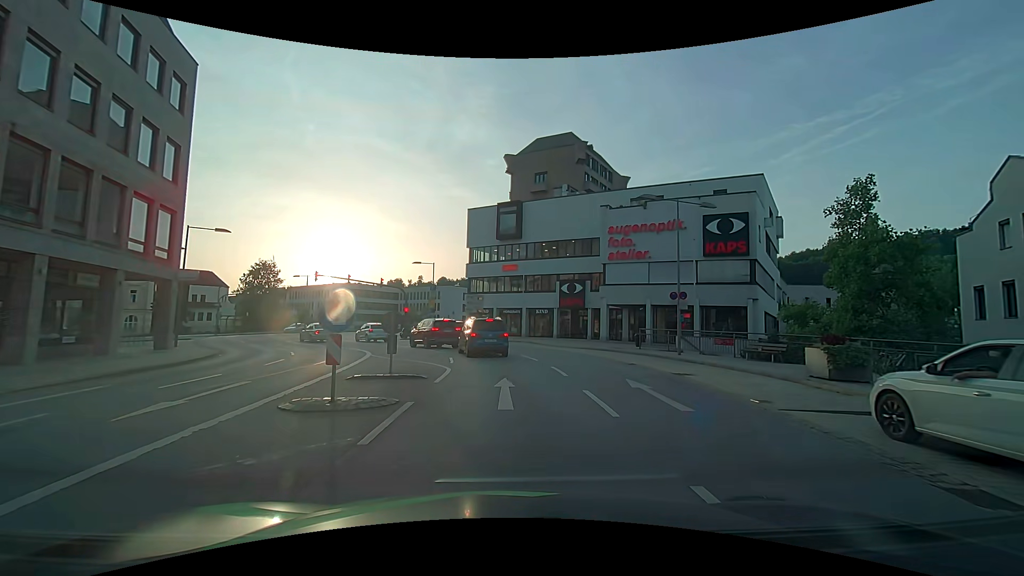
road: primary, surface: asphalt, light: Day
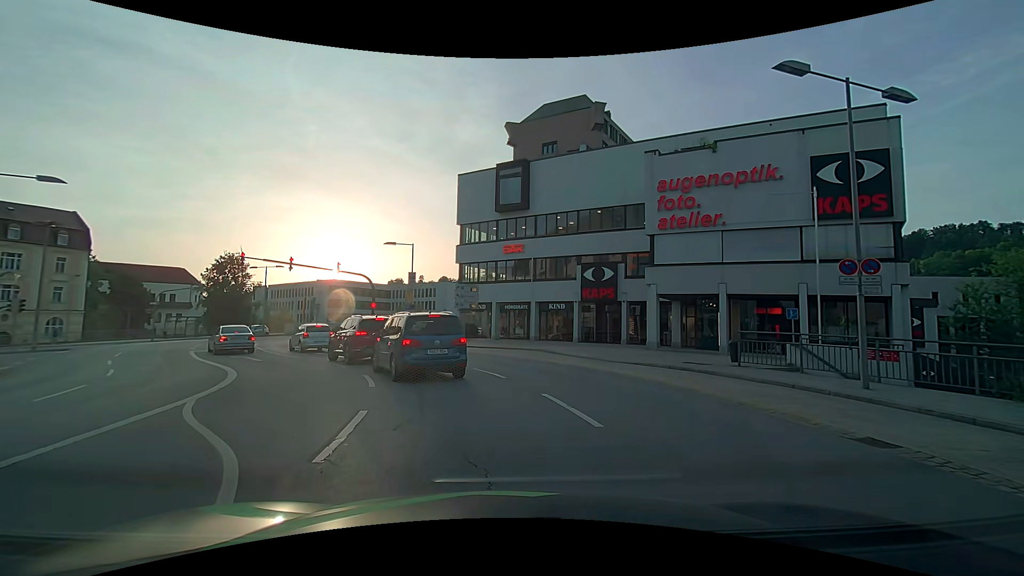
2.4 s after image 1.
(0.0, +12.3) m; 0°
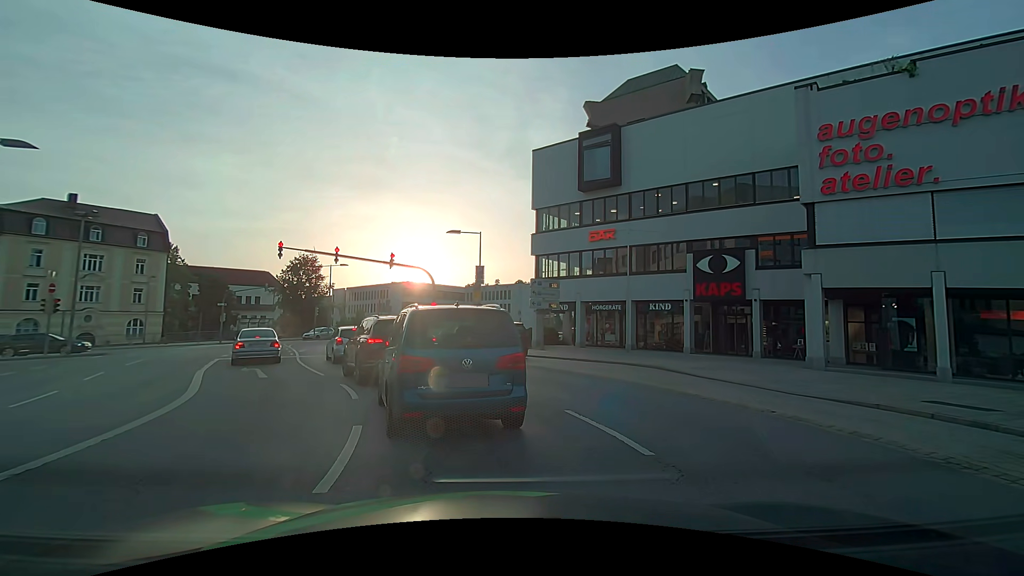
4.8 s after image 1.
(-0.5, +6.7) m; -9°
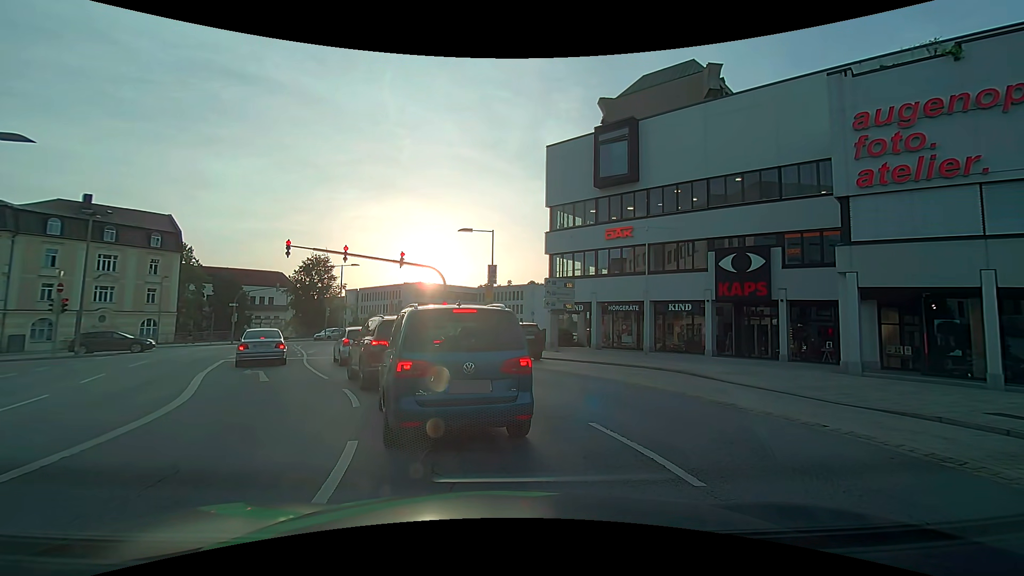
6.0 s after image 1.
(0.0, +0.8) m; 0°
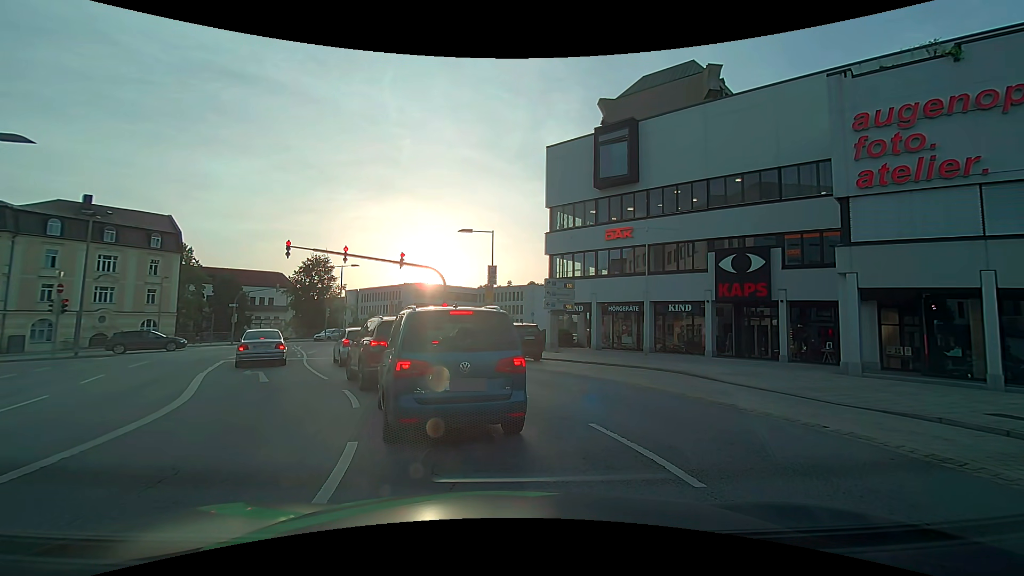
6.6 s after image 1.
(0.0, 0.0) m; 0°
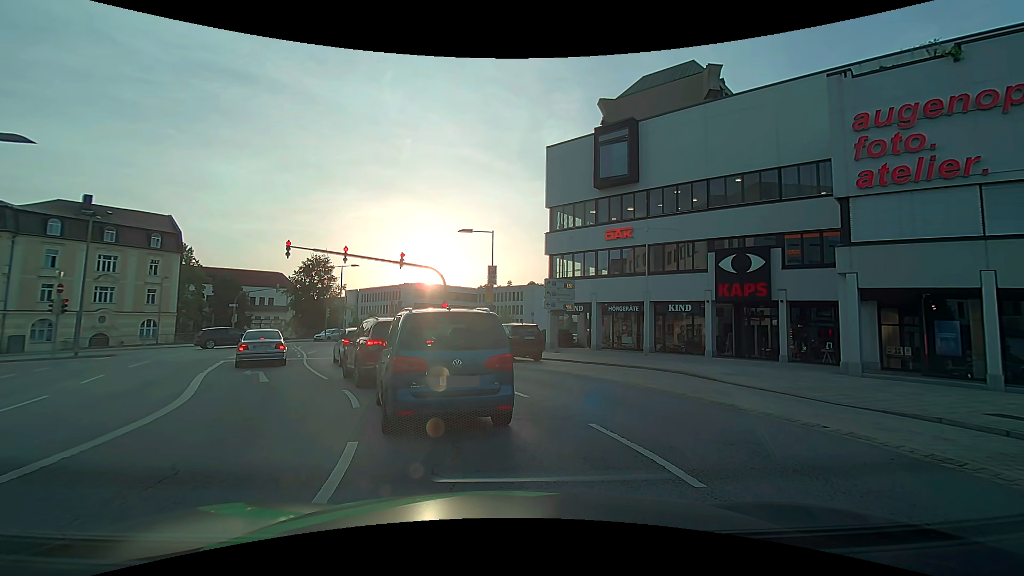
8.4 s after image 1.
(0.0, 0.0) m; 0°
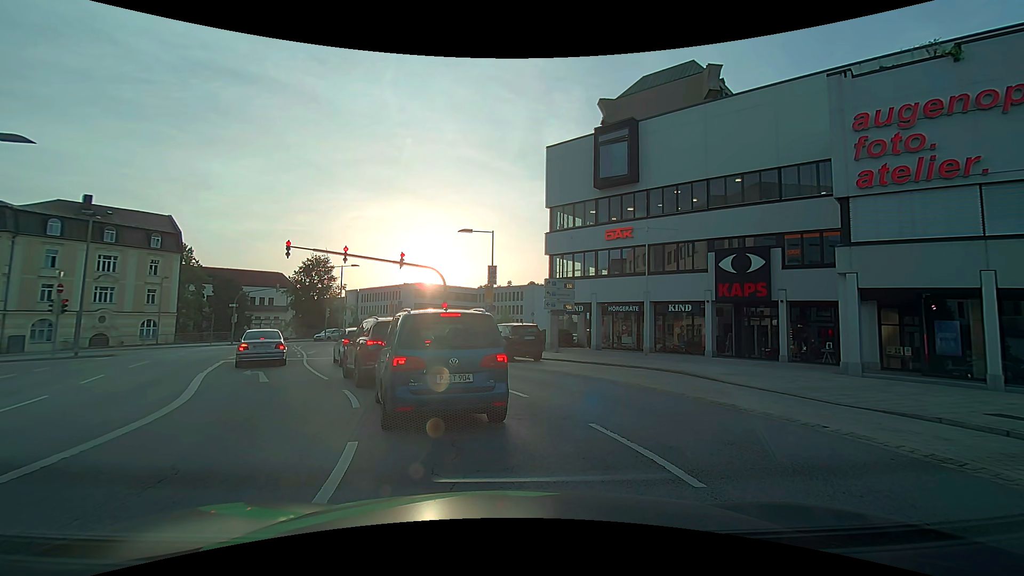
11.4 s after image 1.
(0.0, 0.0) m; 0°
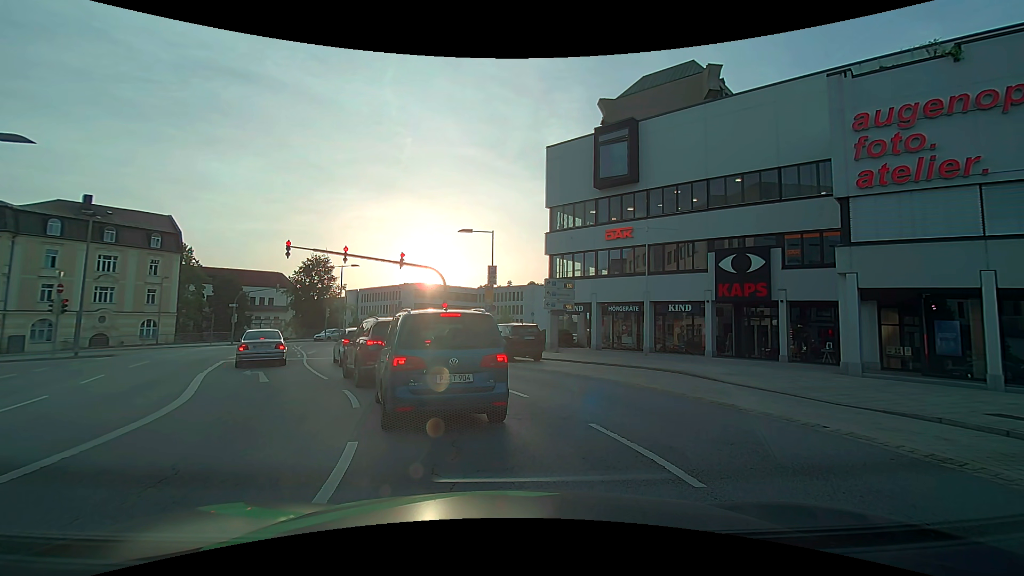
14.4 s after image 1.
(0.0, 0.0) m; 0°
(-1, +10) (-5, +19) (-9, +28) (-12, +38) (-13, +48) (-11, +57) (-6, +66) (0, +74) (+7, +81) (+14, +89) m
